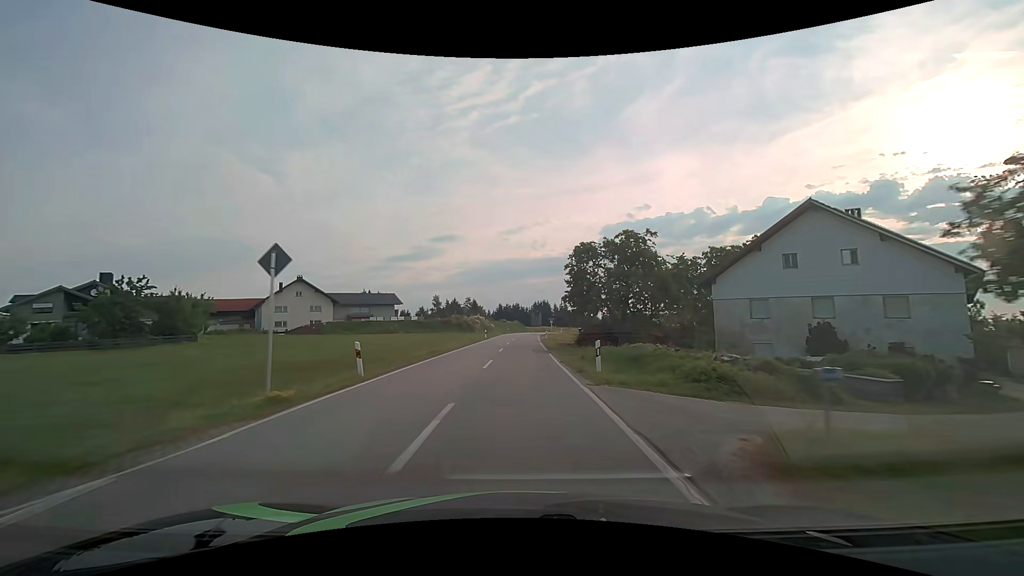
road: secondary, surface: asphalt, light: Day
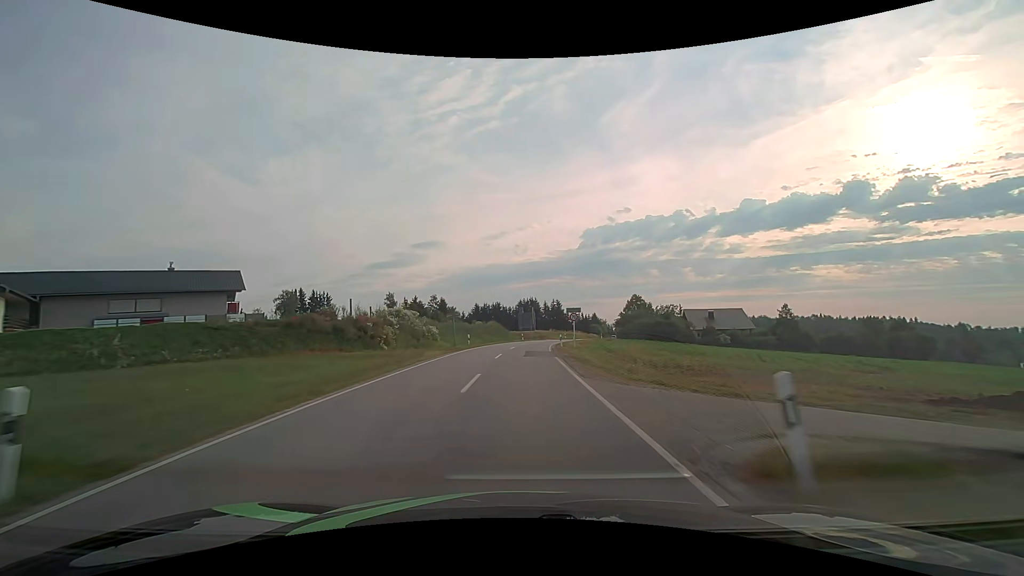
(+0.5, +53.5) m; +2°
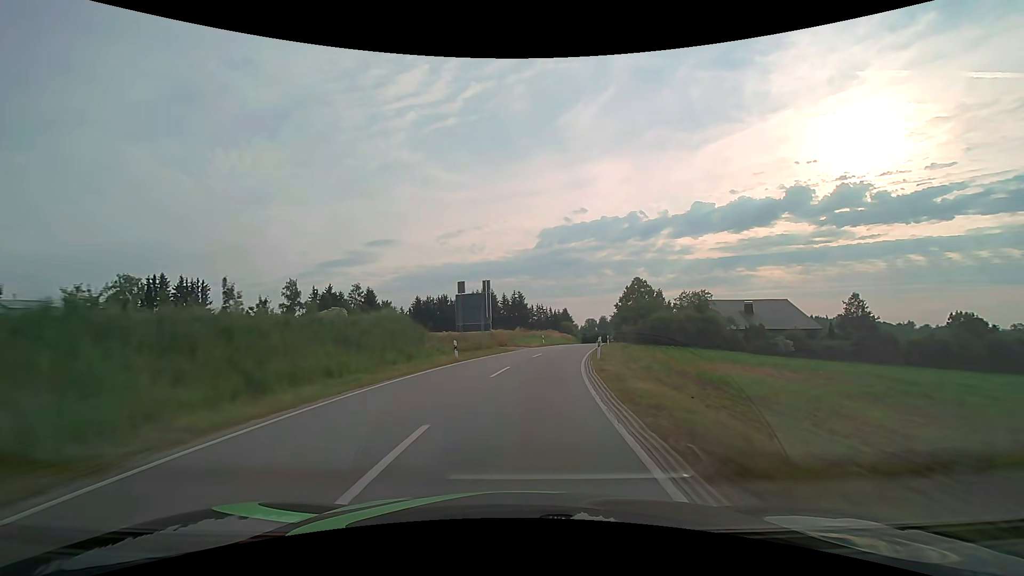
(+1.2, +42.9) m; +5°
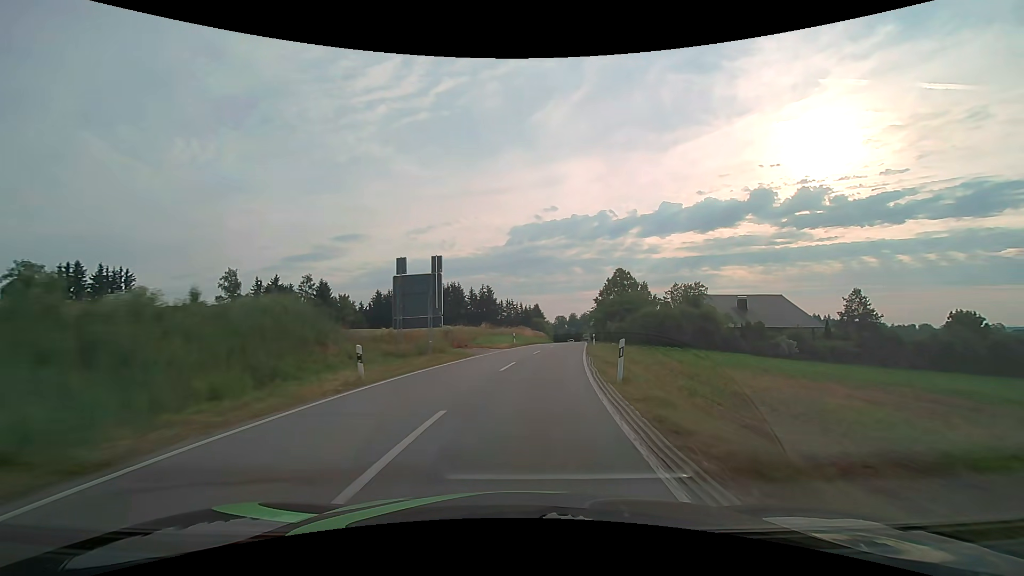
(+0.3, +10.8) m; +3°
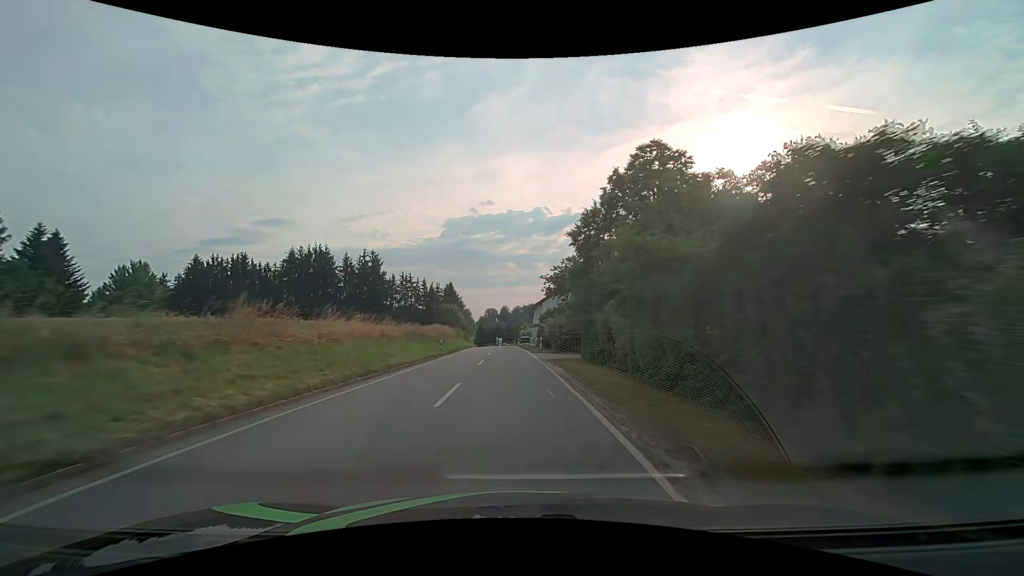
(+6.1, +53.7) m; +8°
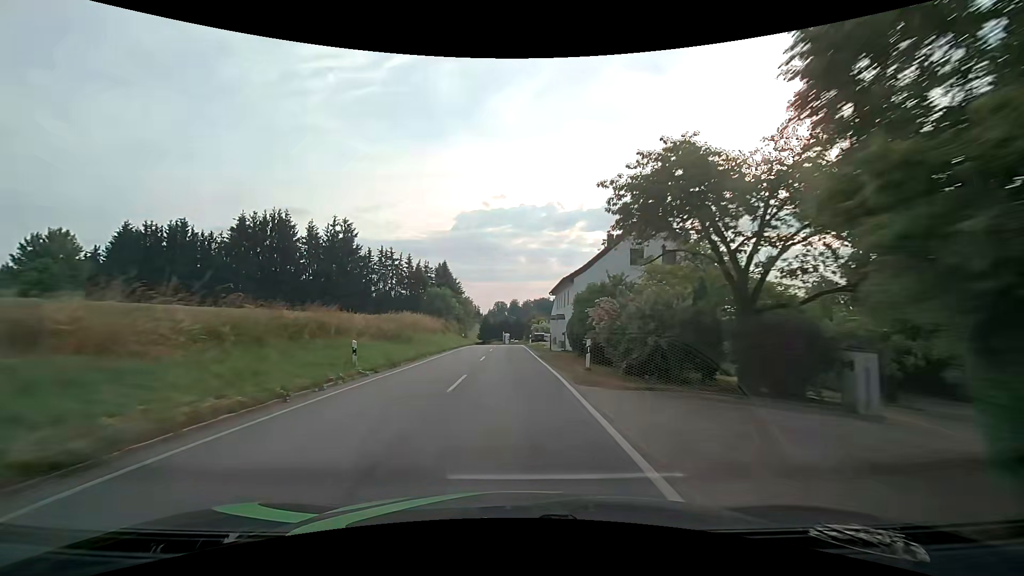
(-0.2, +21.8) m; -1°
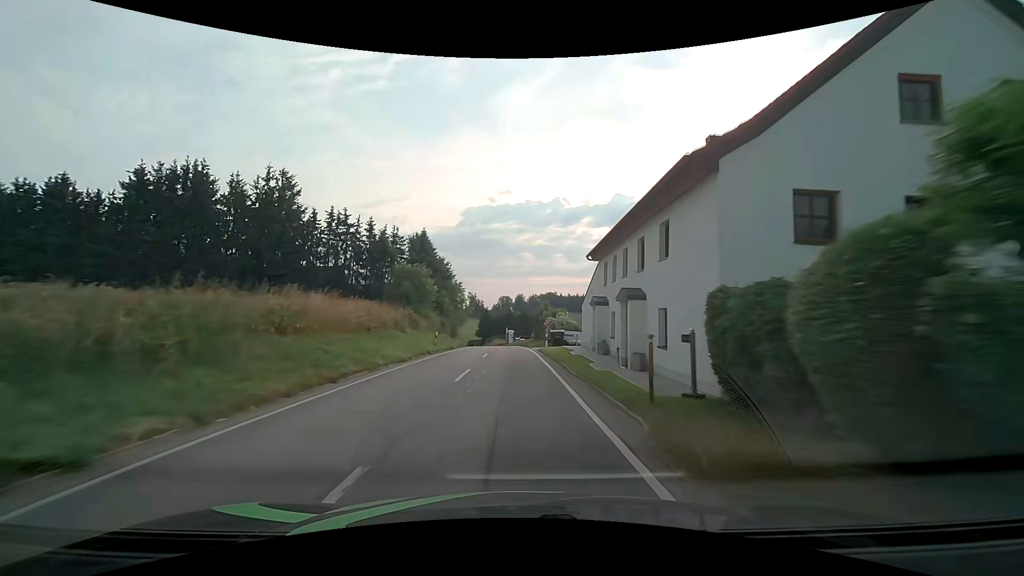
(-0.2, +21.9) m; -1°
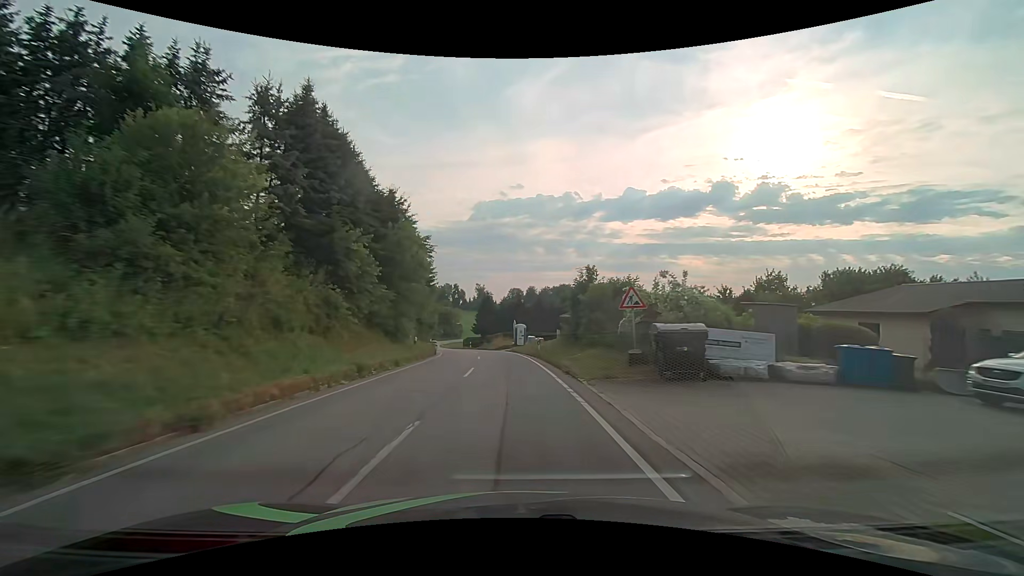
(-0.3, +32.9) m; -1°
